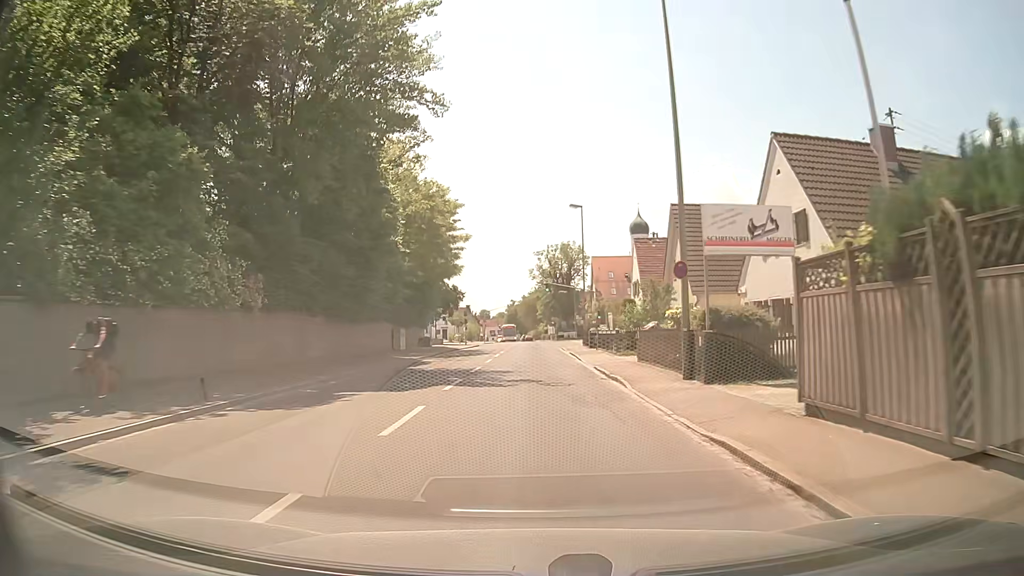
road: secondary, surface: asphalt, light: Day
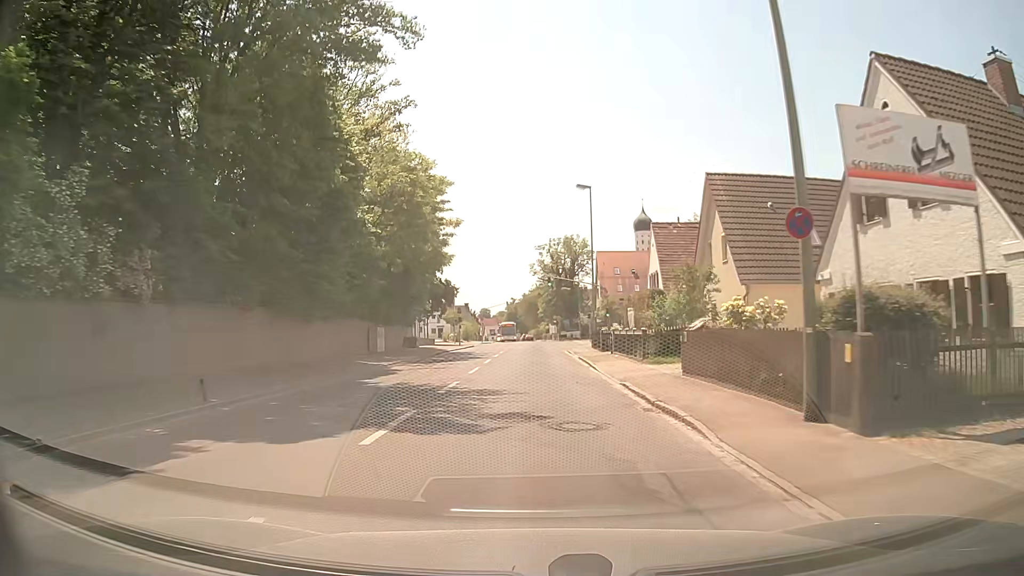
(-0.1, +7.0) m; -1°
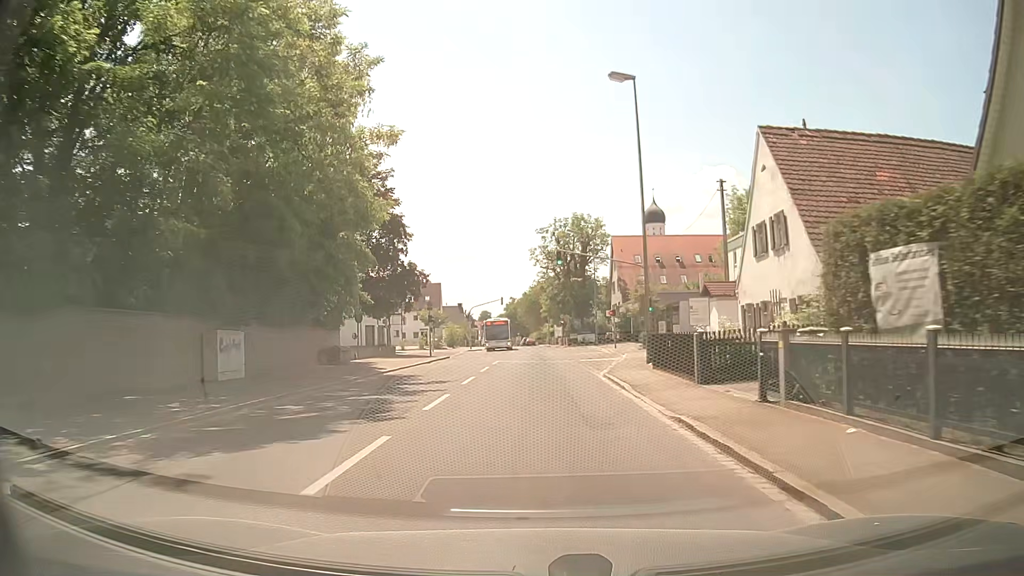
(0.0, +20.7) m; 0°
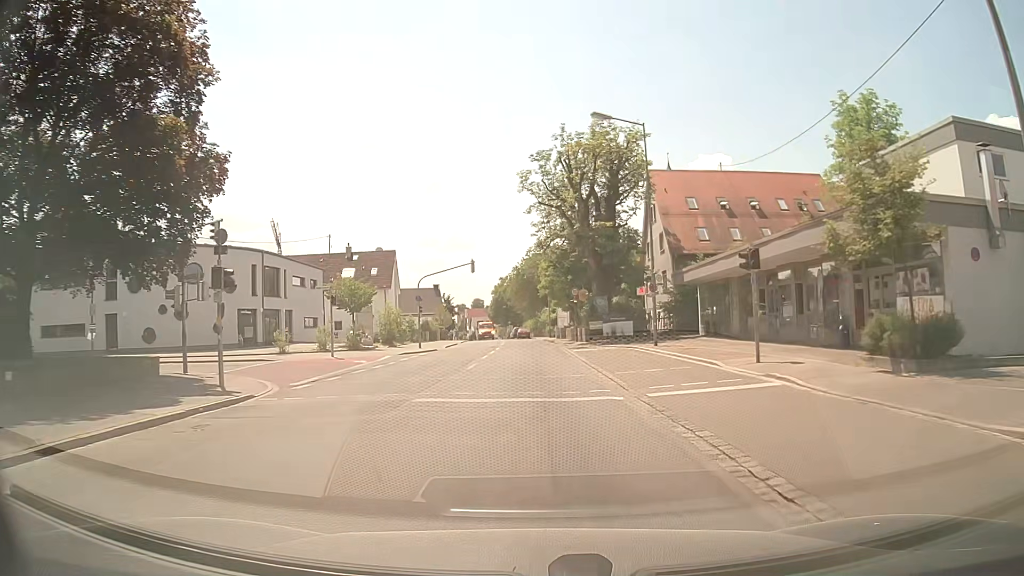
(+0.3, +33.1) m; +1°
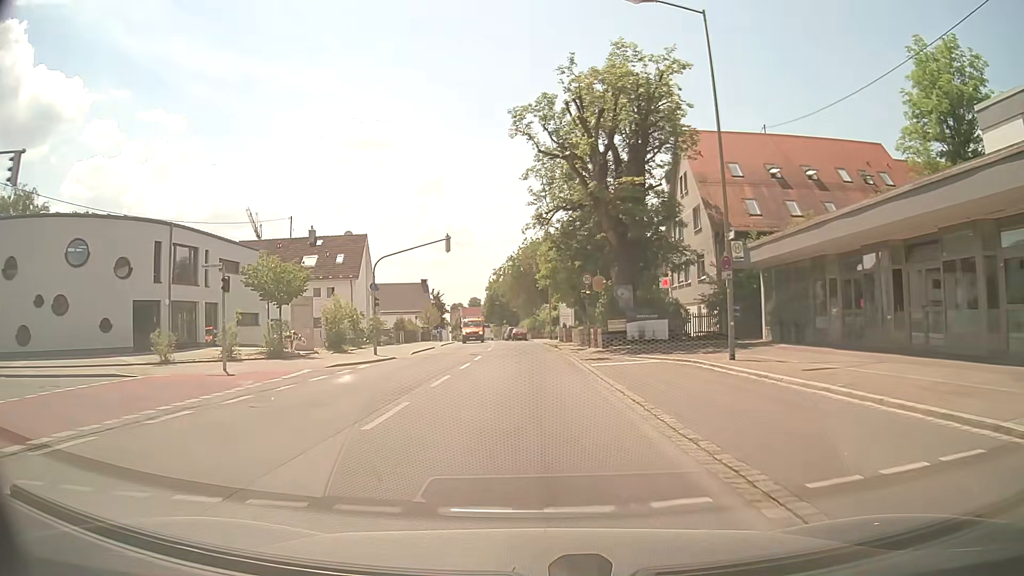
(0.0, +12.7) m; +1°
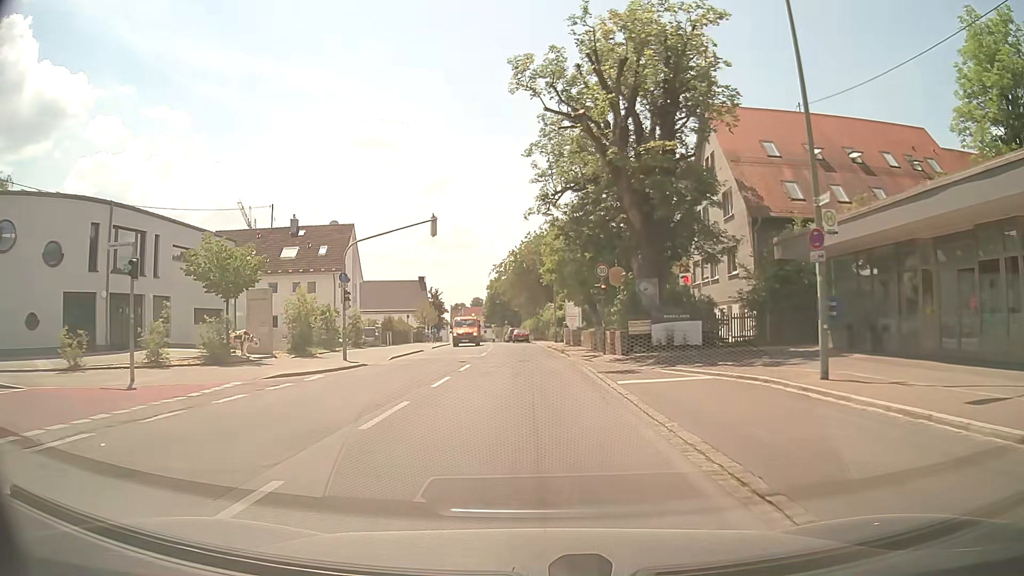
(-0.1, +6.1) m; 0°
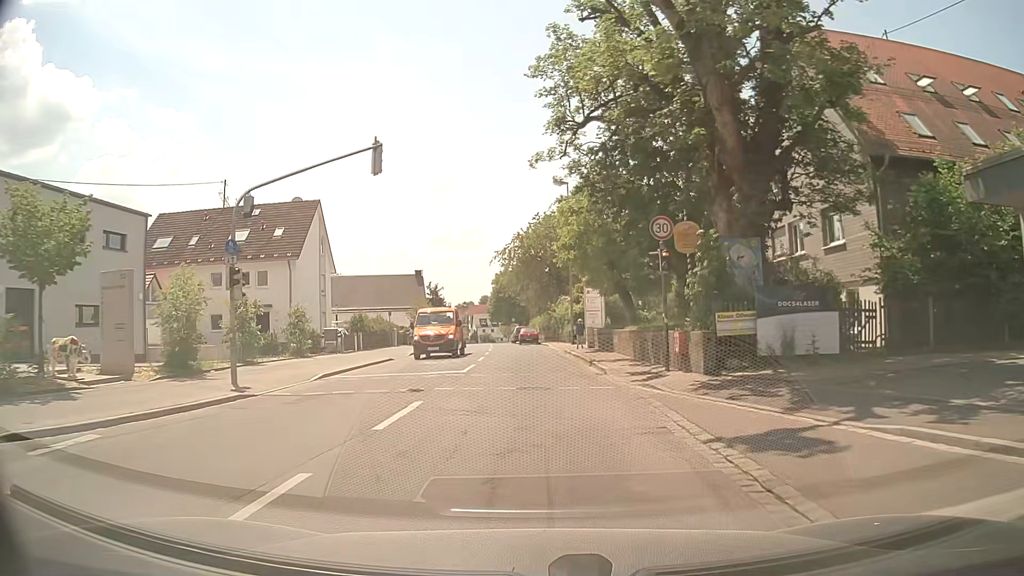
(-0.1, +11.8) m; -1°
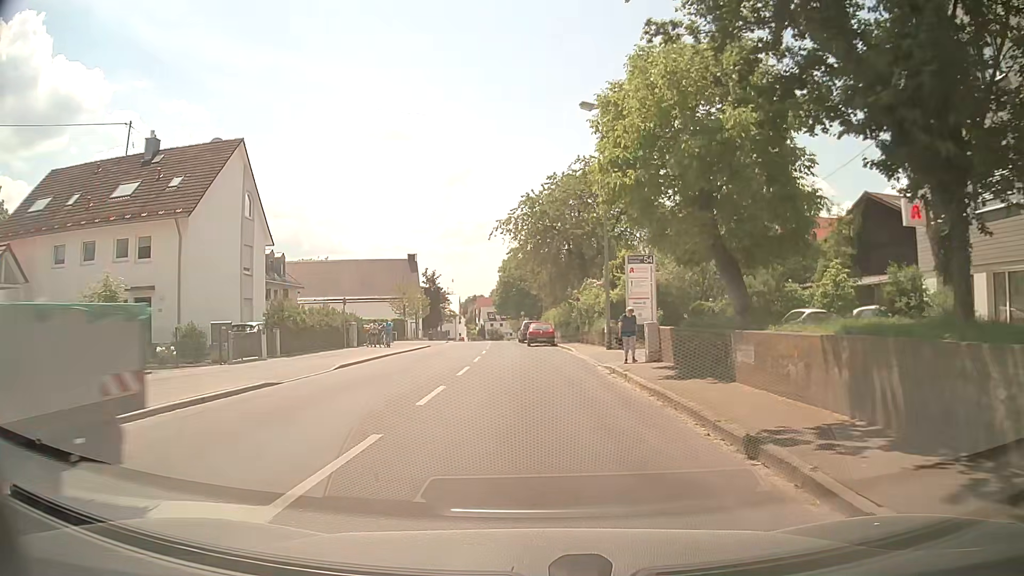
(-0.1, +15.2) m; -1°
(0, +10) (0, +20) (-1, +30) (-3, +40) (-4, +50) (-4, +60) (-4, +70) (-4, +80) (-5, +90) (-6, +100) m
